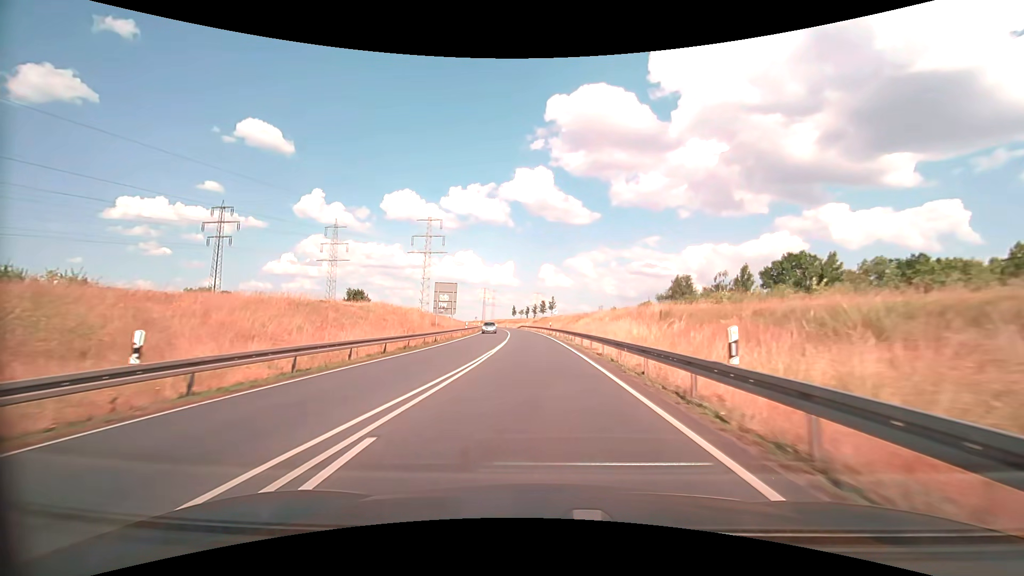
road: primary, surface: asphalt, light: Day
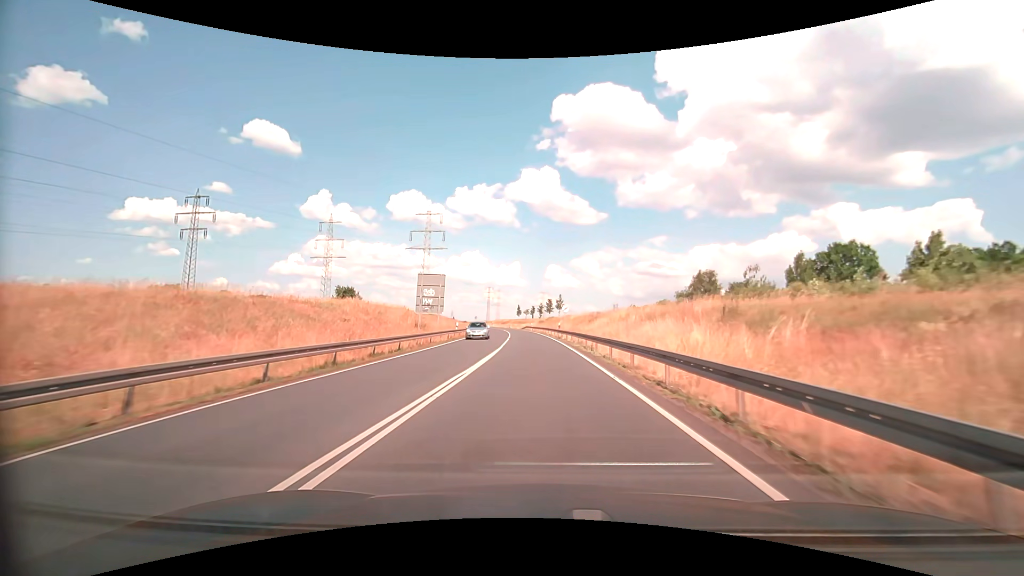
(-0.1, +10.1) m; -1°
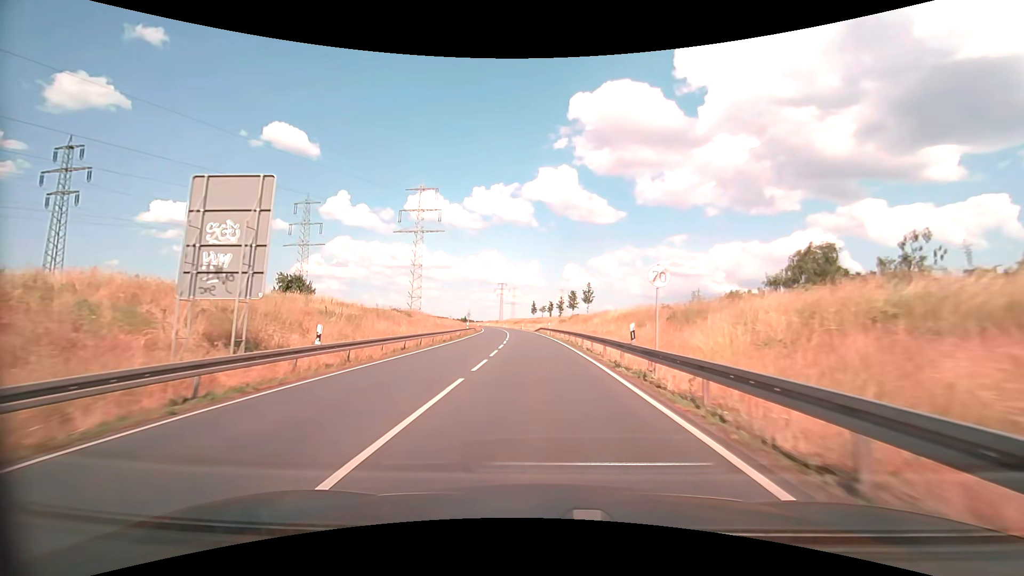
(-0.5, +30.9) m; -2°
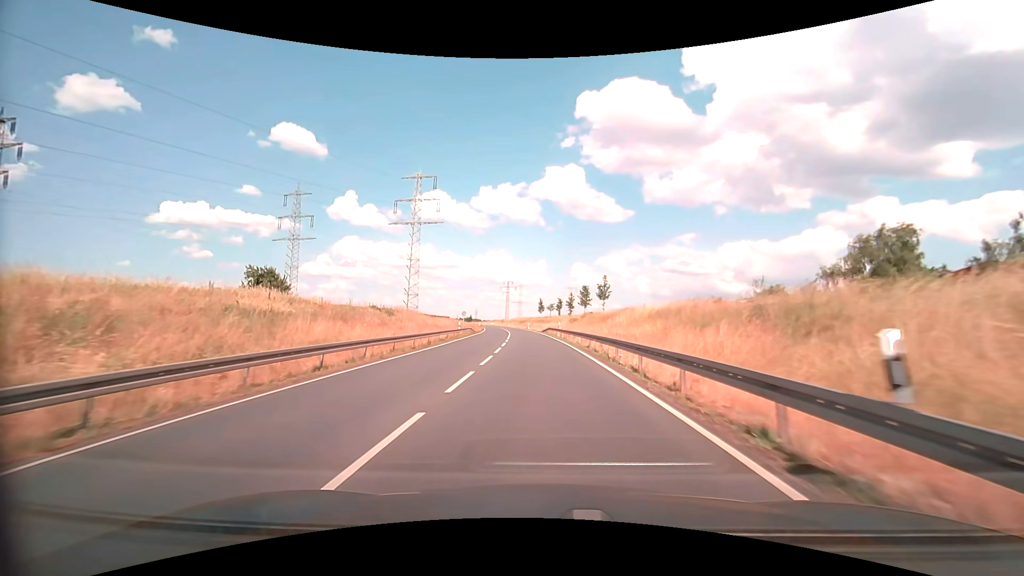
(-0.1, +10.5) m; -1°
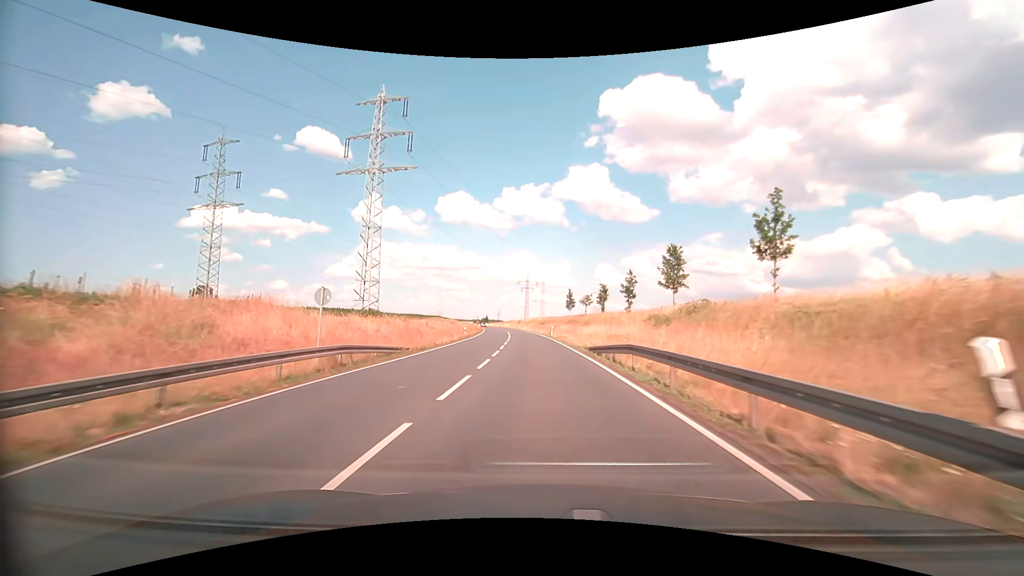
(-1.1, +43.2) m; -3°
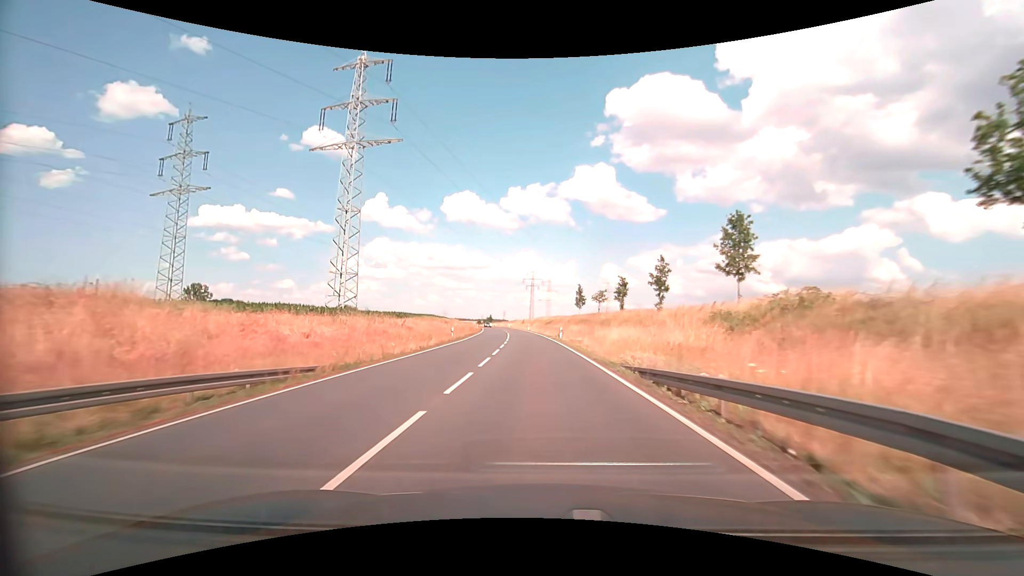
(-0.1, +11.3) m; -1°
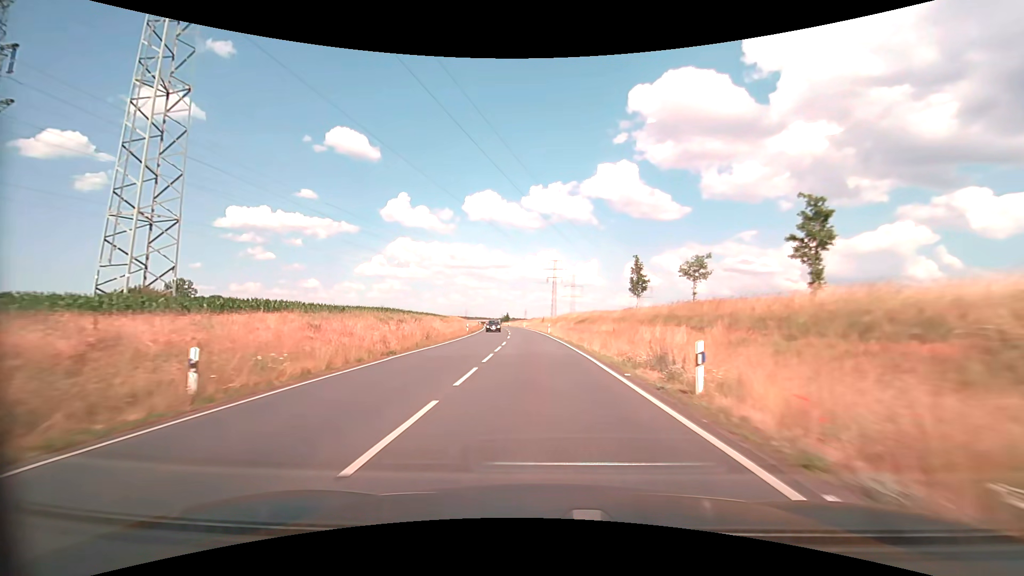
(-0.8, +35.8) m; -3°
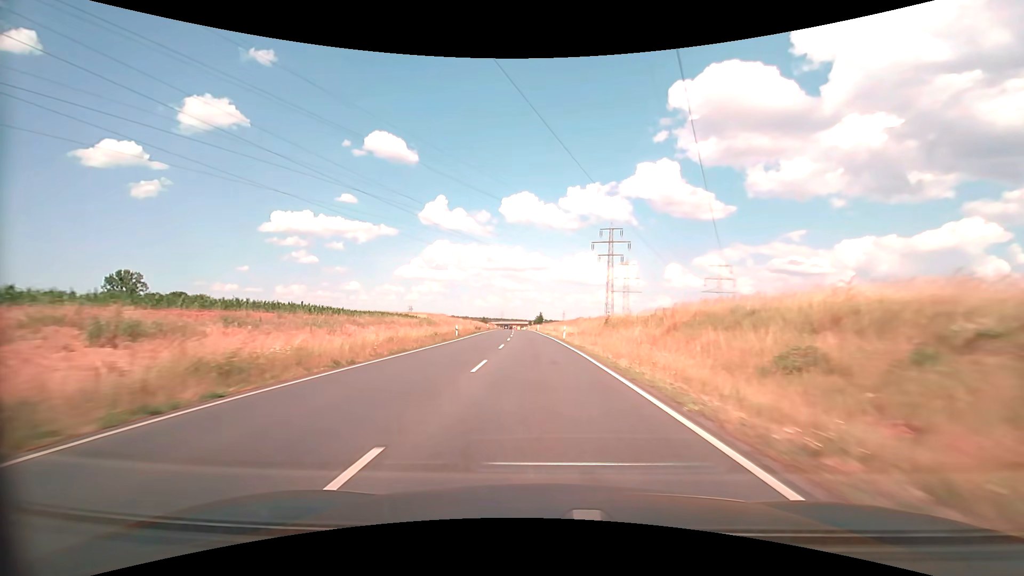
(-2.0, +63.9) m; -4°
(0, +10) (0, +20) (-1, +30) (-1, +40) (-1, +50) (-2, +60) (-2, +70) (-3, +80) (-4, +90) (-4, +100) m
